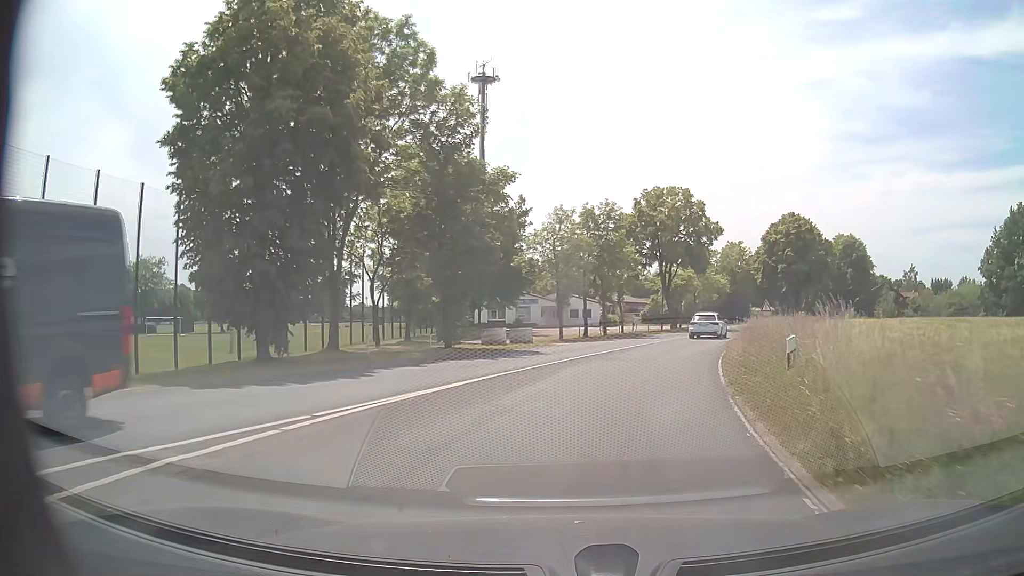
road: secondary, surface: asphalt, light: Day
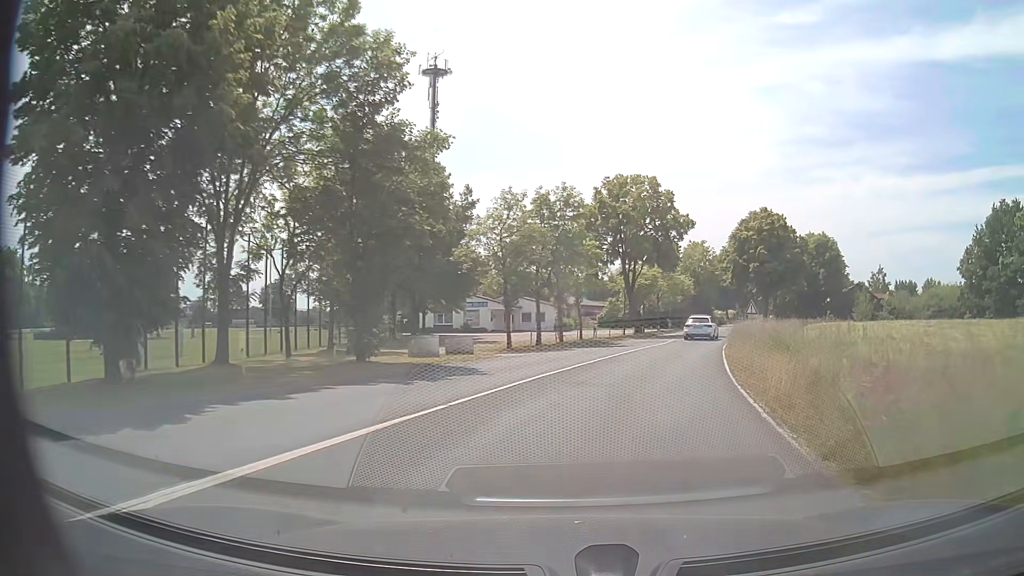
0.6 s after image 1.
(+0.2, +6.6) m; +4°
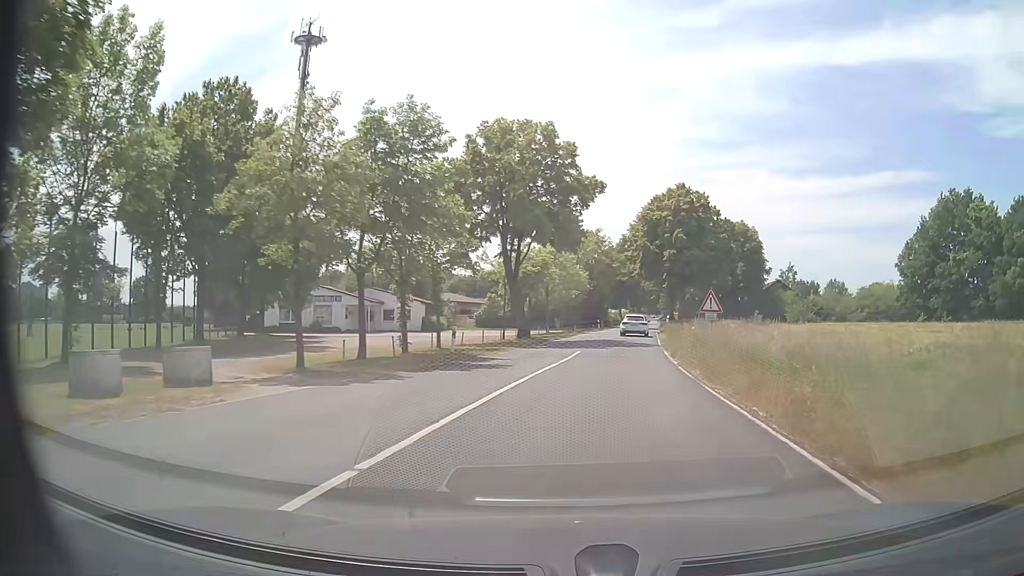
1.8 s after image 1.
(+1.1, +14.4) m; +10°
(0, +10) (+1, +20) (+2, +30) (+4, +40) (+5, +50) (+7, +60) (+8, +69) (+10, +79) (+11, +89) (+12, +99) m
